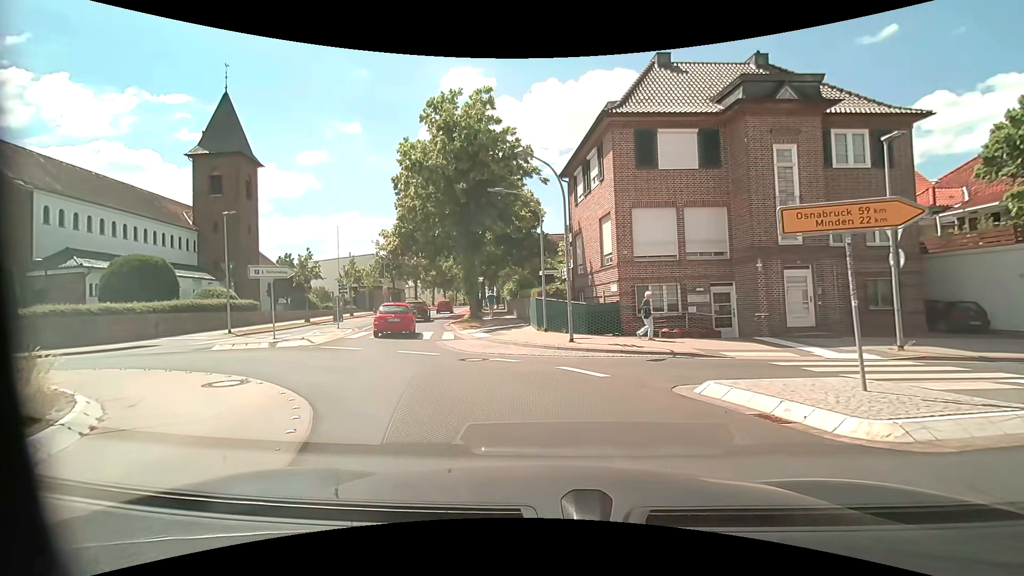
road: unclassified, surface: asphalt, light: Day
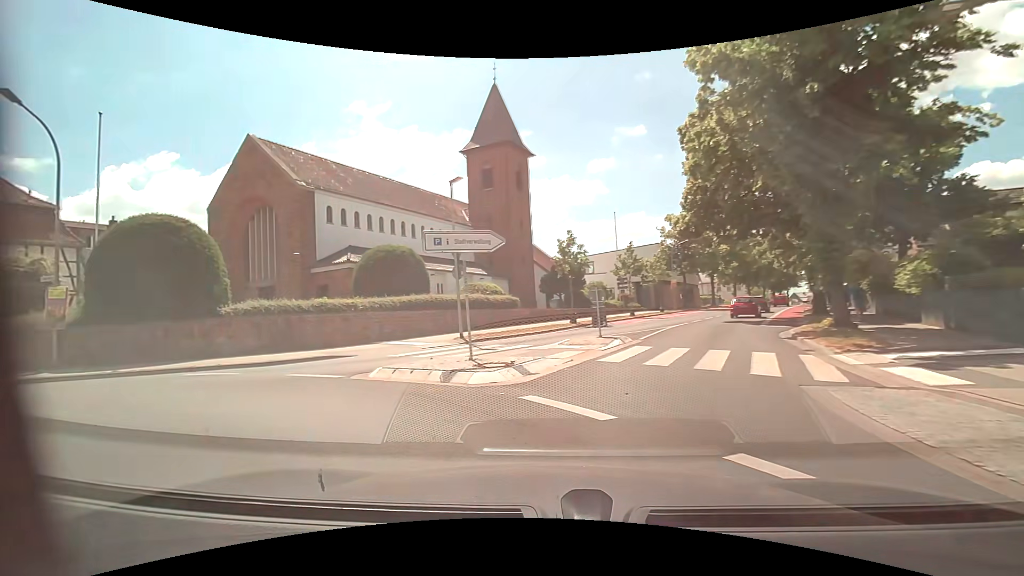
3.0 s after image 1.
(-2.1, +10.6) m; -30°
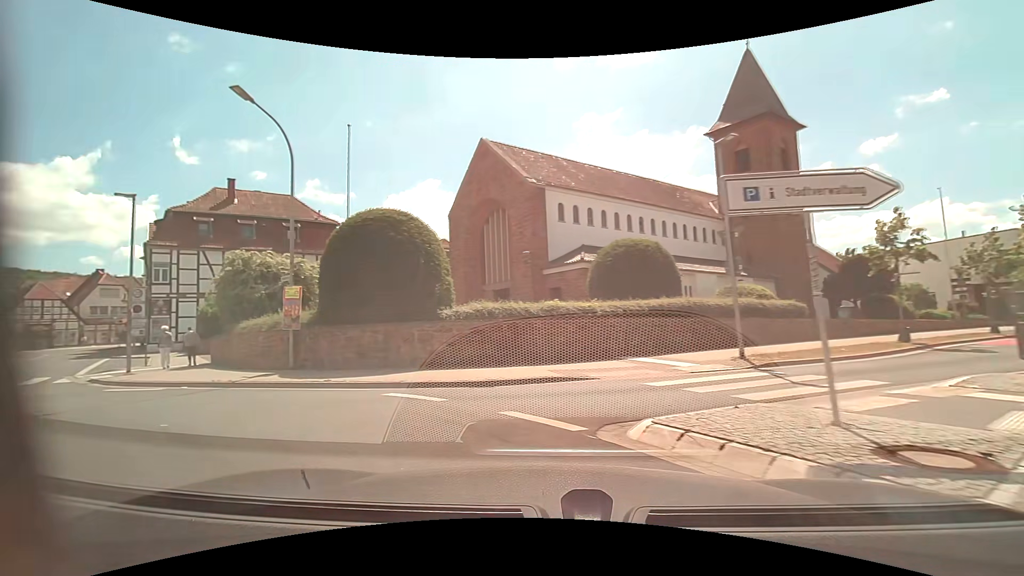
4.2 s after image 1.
(-1.0, +4.5) m; -27°
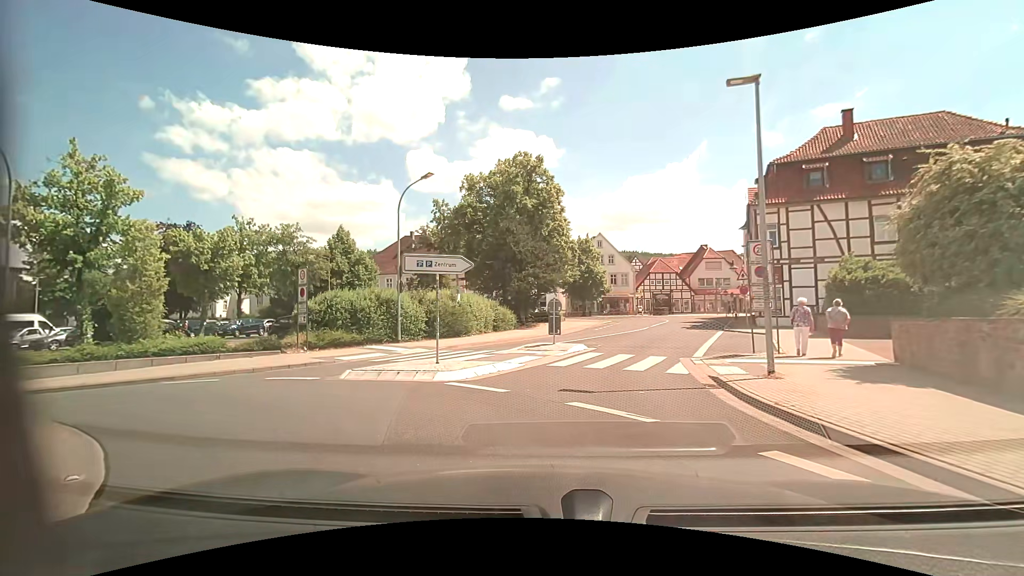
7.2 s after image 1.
(-5.7, +8.4) m; -61°
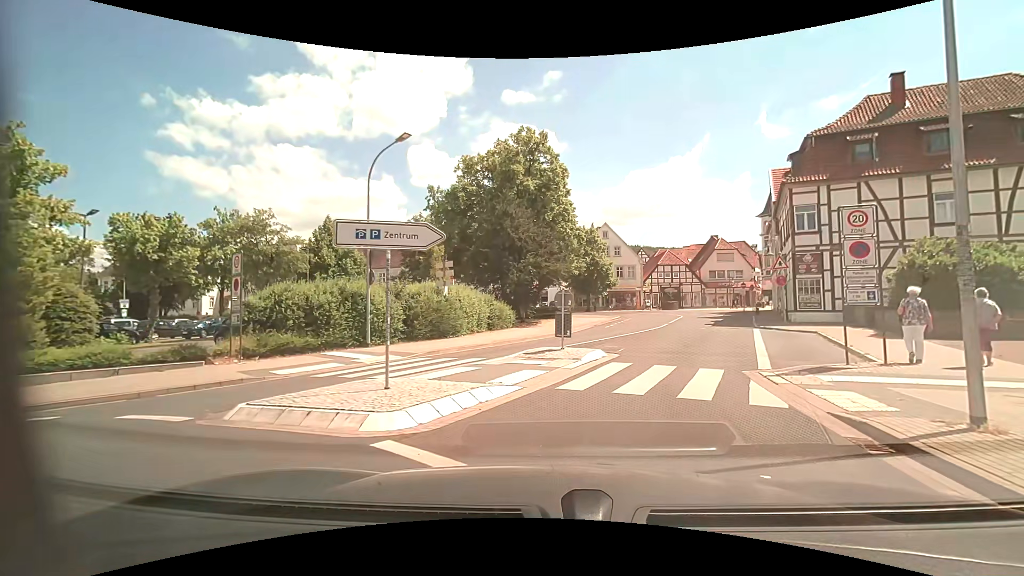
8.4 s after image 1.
(-0.1, +4.5) m; 0°
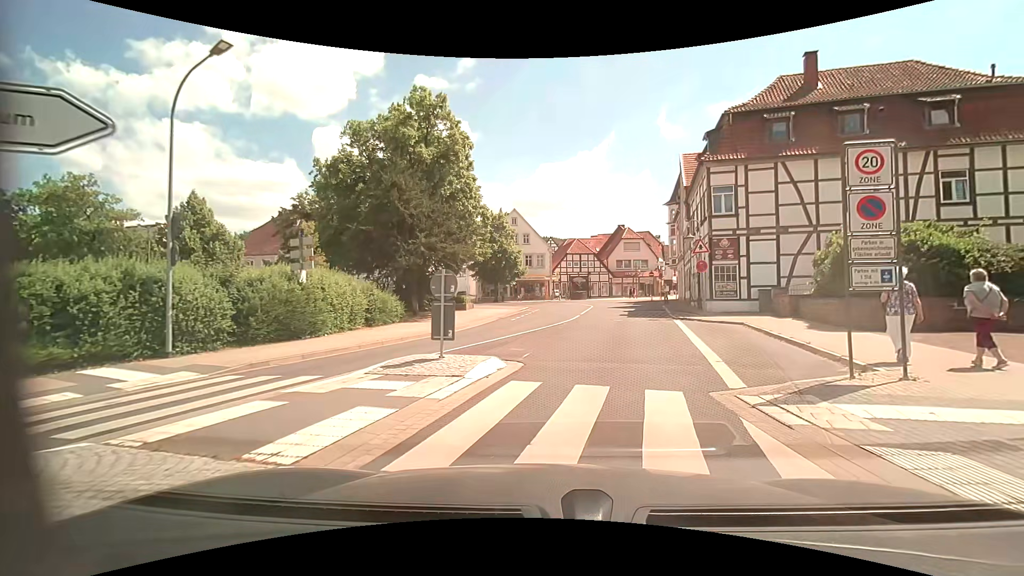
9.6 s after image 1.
(+0.4, +4.7) m; +11°
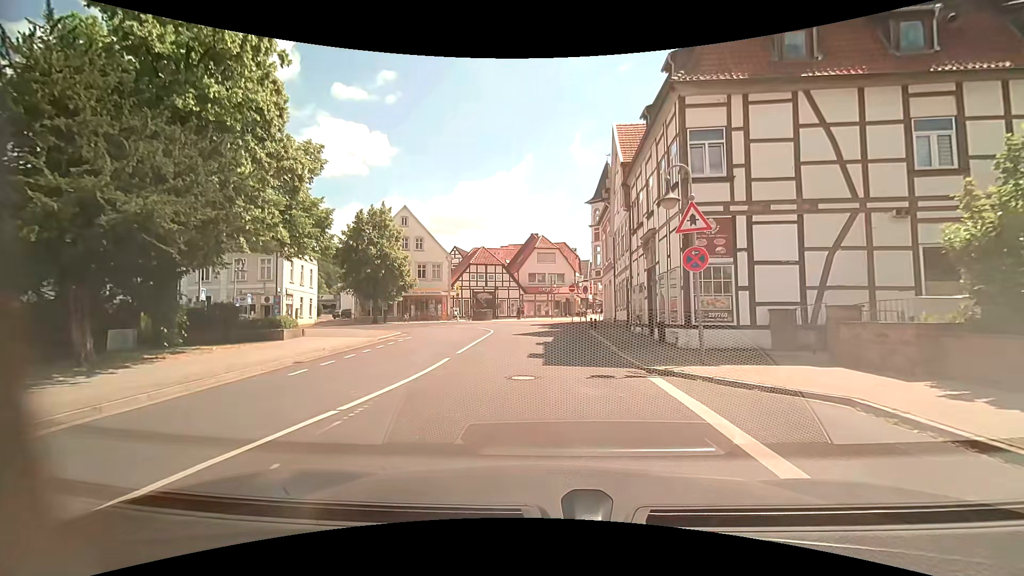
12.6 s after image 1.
(+1.5, +13.9) m; +9°
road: residential
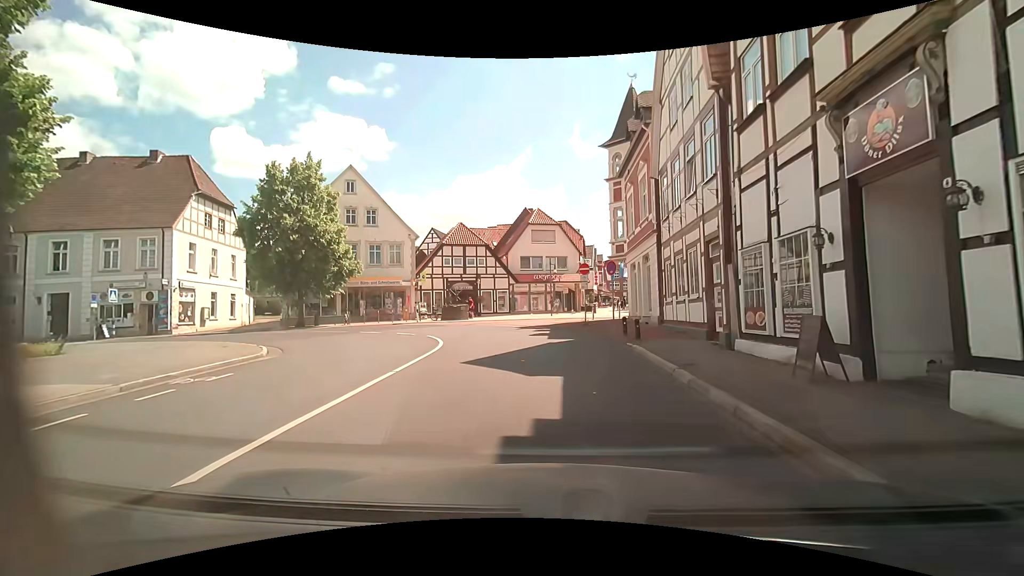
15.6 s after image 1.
(-0.1, +14.9) m; 0°
